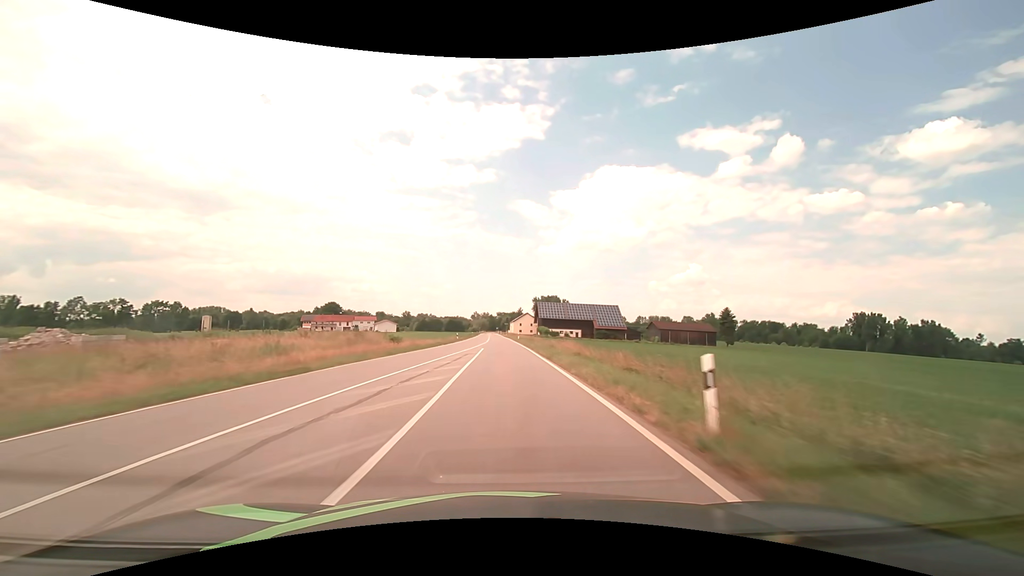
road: tertiary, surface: asphalt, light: Day
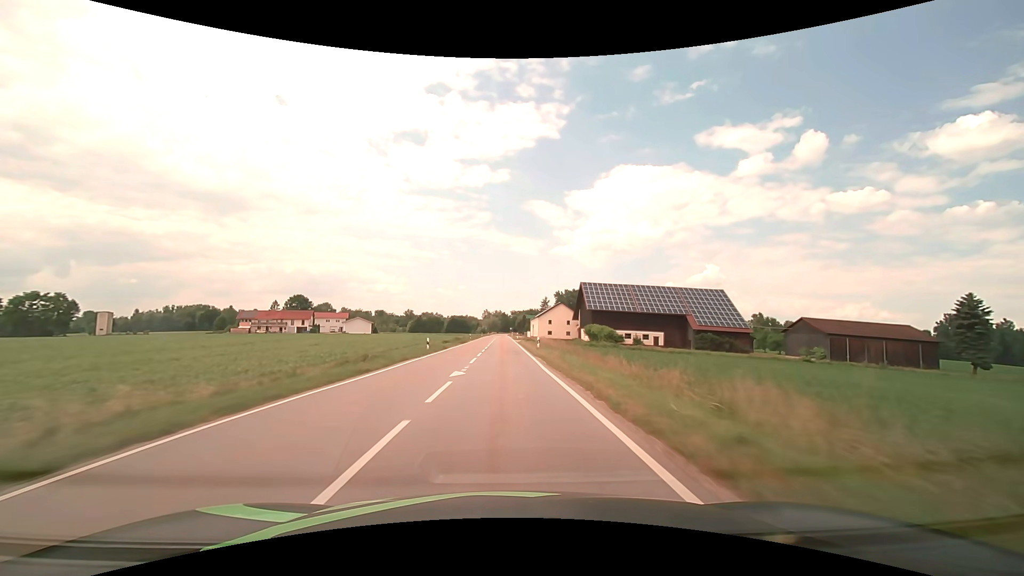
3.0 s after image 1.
(-1.2, +76.7) m; -2°
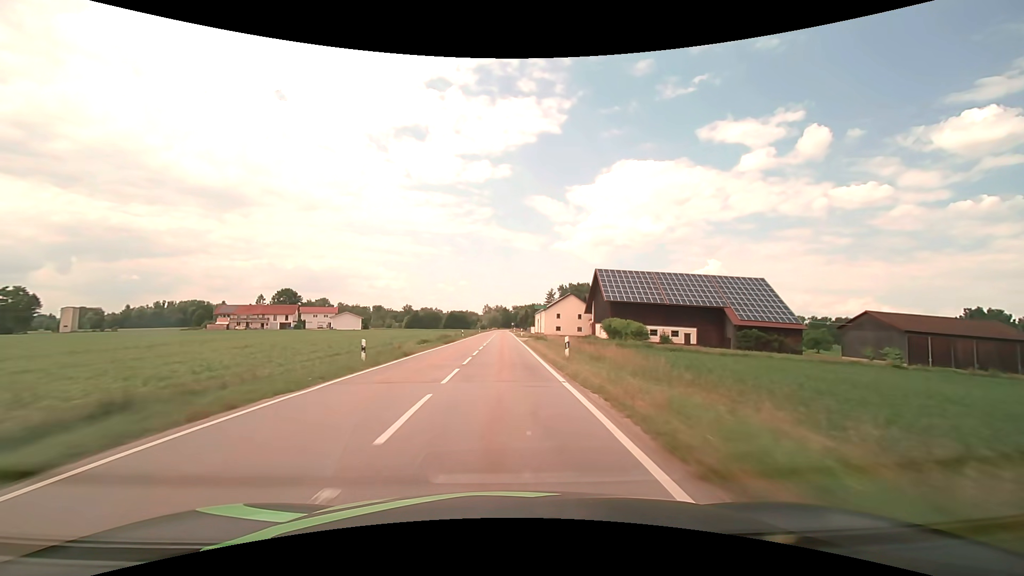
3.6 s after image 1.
(0.0, +15.5) m; 0°
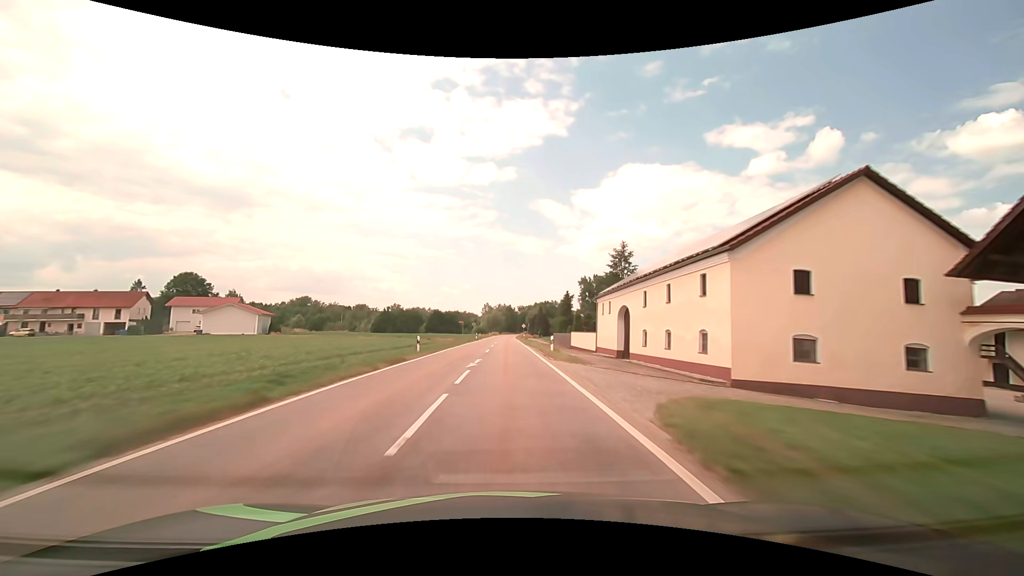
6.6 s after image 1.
(-0.5, +78.3) m; 0°
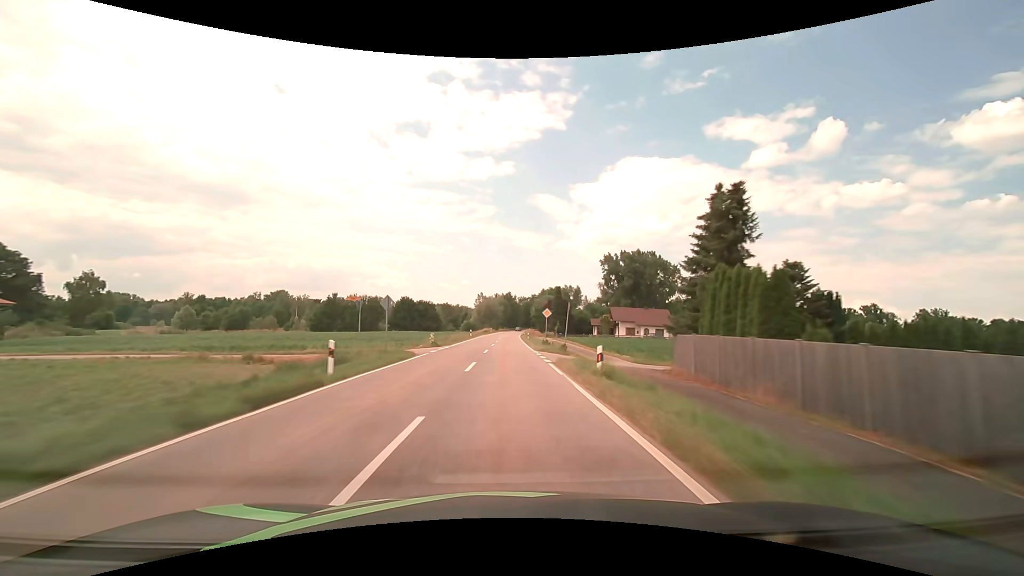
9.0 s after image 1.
(+0.1, +63.0) m; 0°
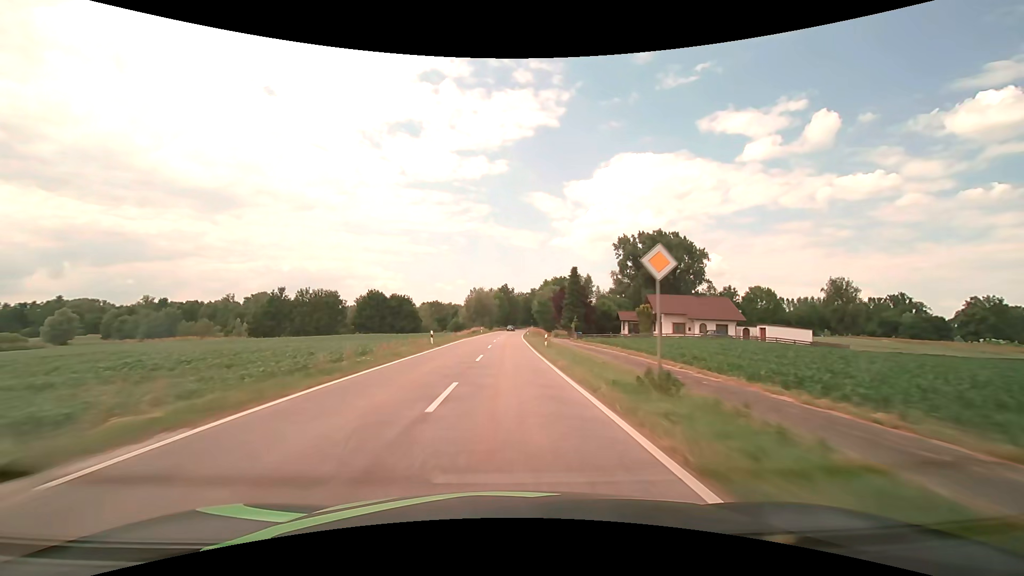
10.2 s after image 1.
(0.0, +31.6) m; 0°
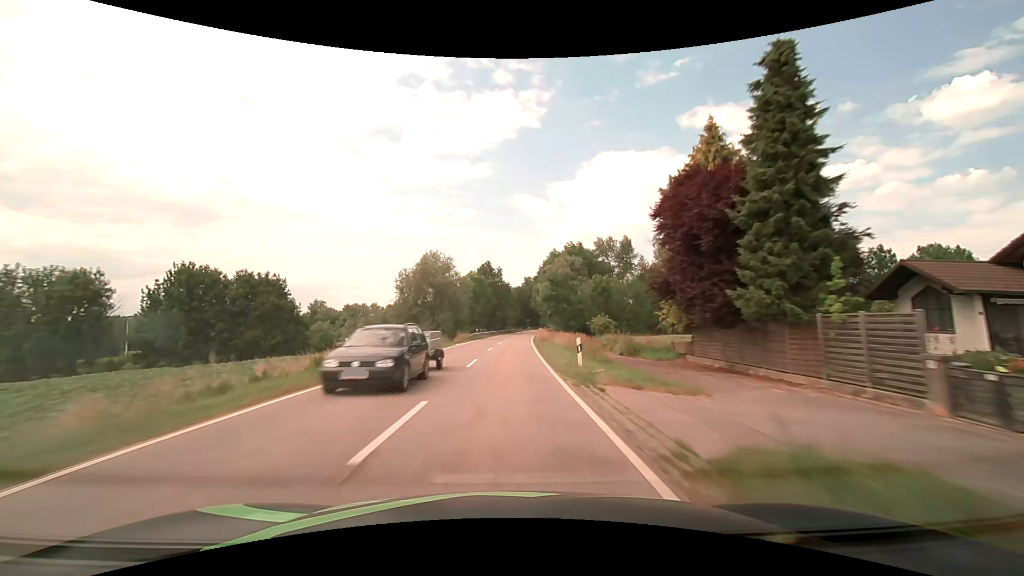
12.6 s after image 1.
(+0.7, +63.3) m; +1°
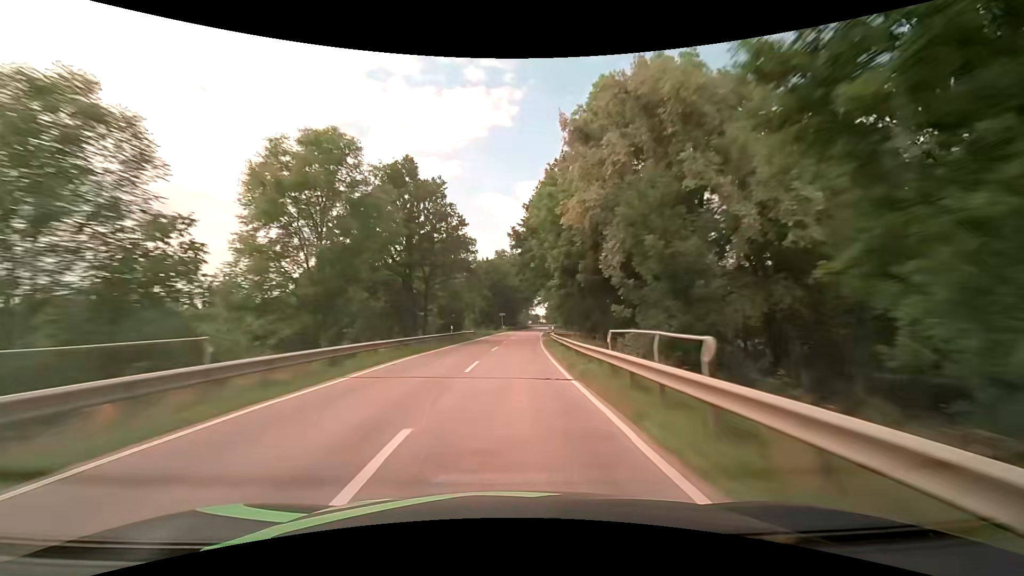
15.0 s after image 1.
(+1.3, +63.2) m; +3°
(0, +10) (0, +20) (+1, +30) (+1, +40) (+2, +50) (+3, +60) (+3, +70) (+4, +80) (+6, +90) (+7, +100) m
